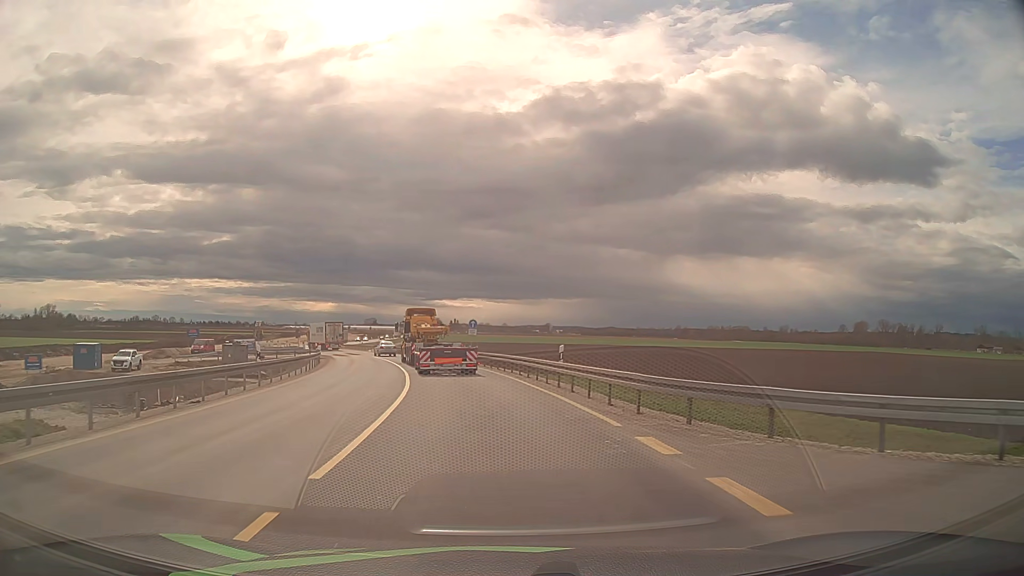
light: Day
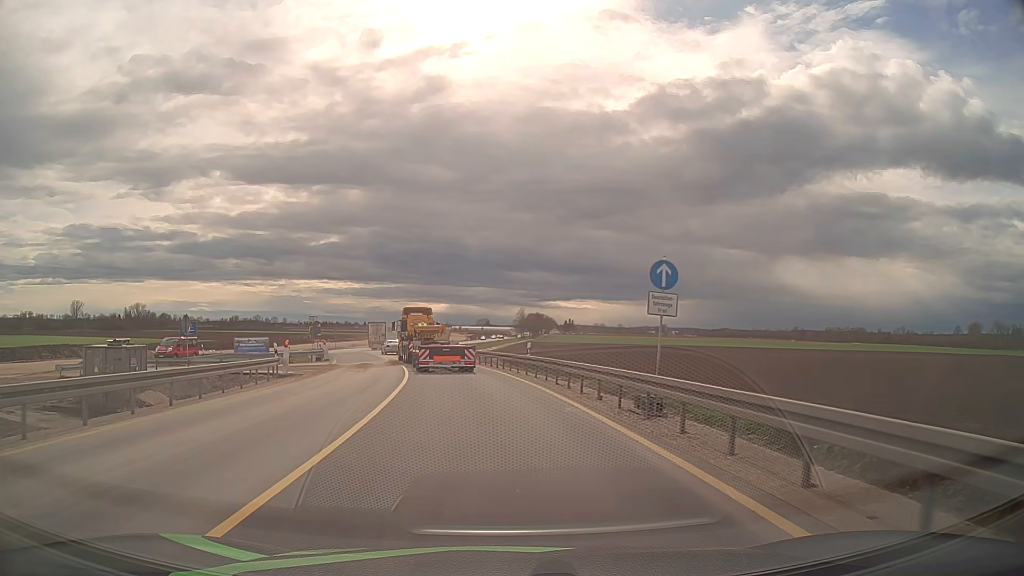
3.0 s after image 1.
(-2.8, +33.1) m; -10°
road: unclassified
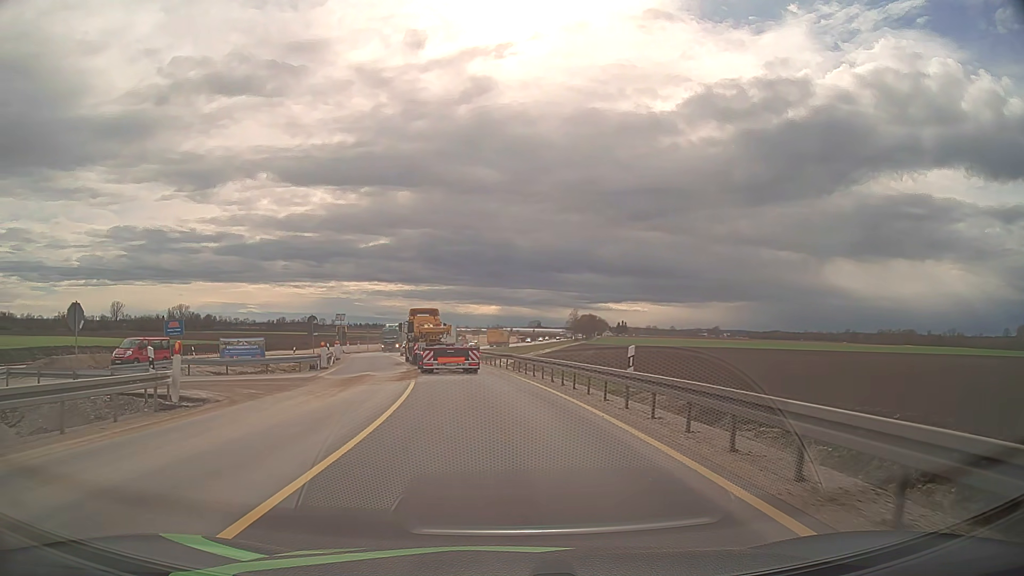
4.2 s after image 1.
(-0.5, +13.5) m; -4°
(0, +10) (-1, +20) (-2, +30) (-4, +40) (-5, +50) (-8, +59) (-10, +69) (-11, +79) (-12, +89) (-11, +99) m
